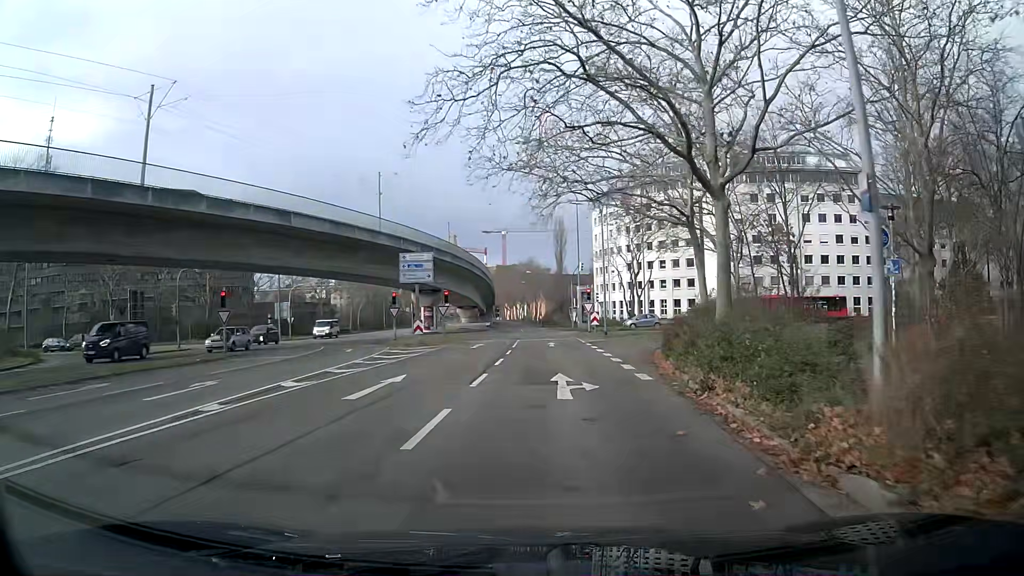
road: tertiary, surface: asphalt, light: Day
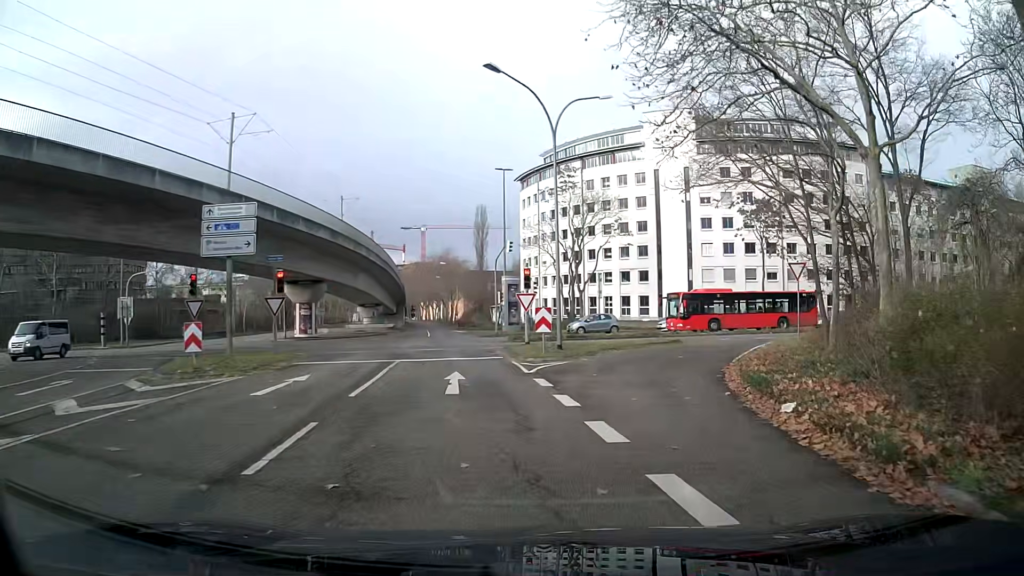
(+1.0, +18.8) m; +8°
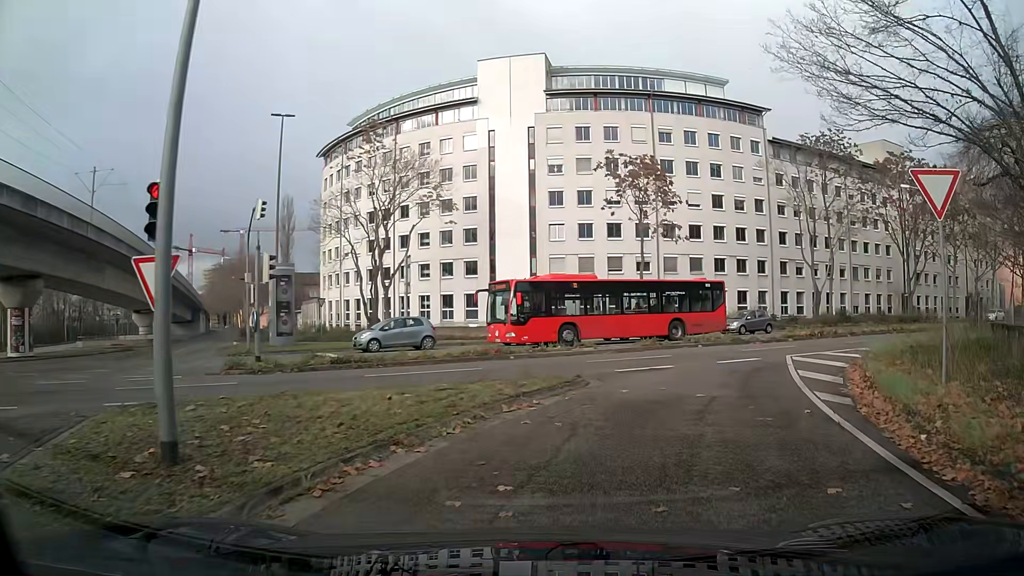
(+2.3, +17.8) m; +16°
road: secondary_link
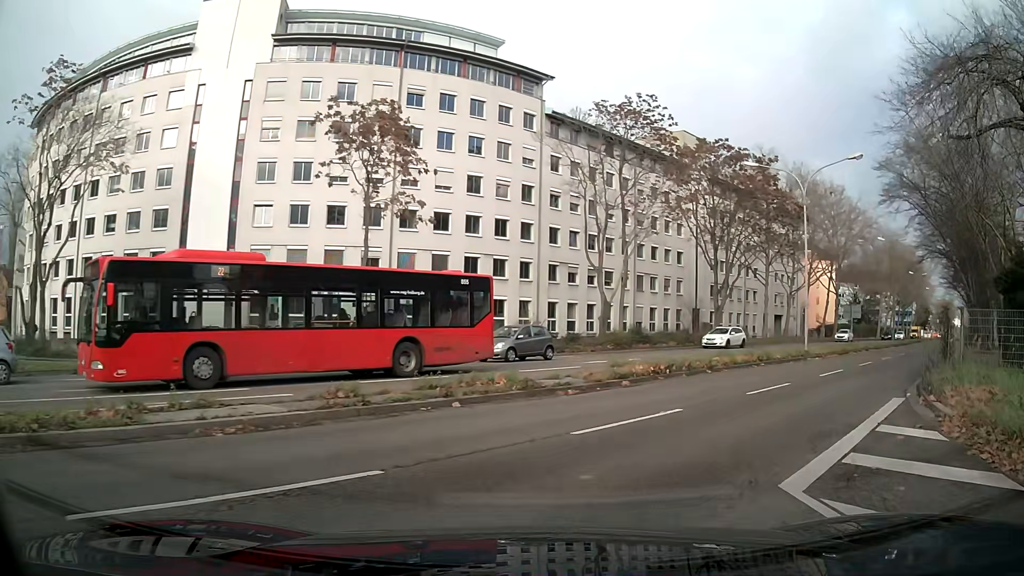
(+2.5, +13.6) m; +25°
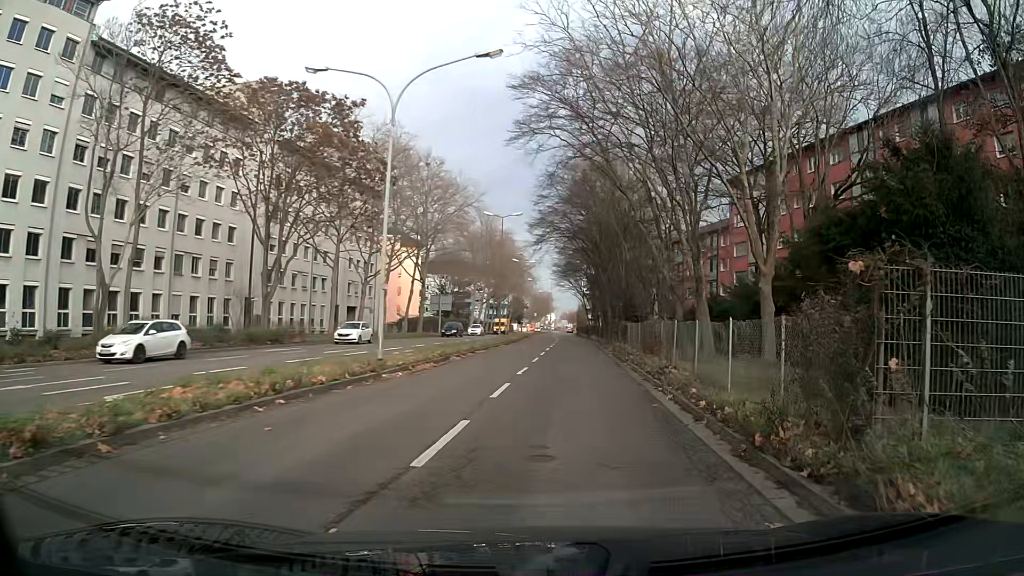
(+4.2, +12.6) m; +33°
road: secondary
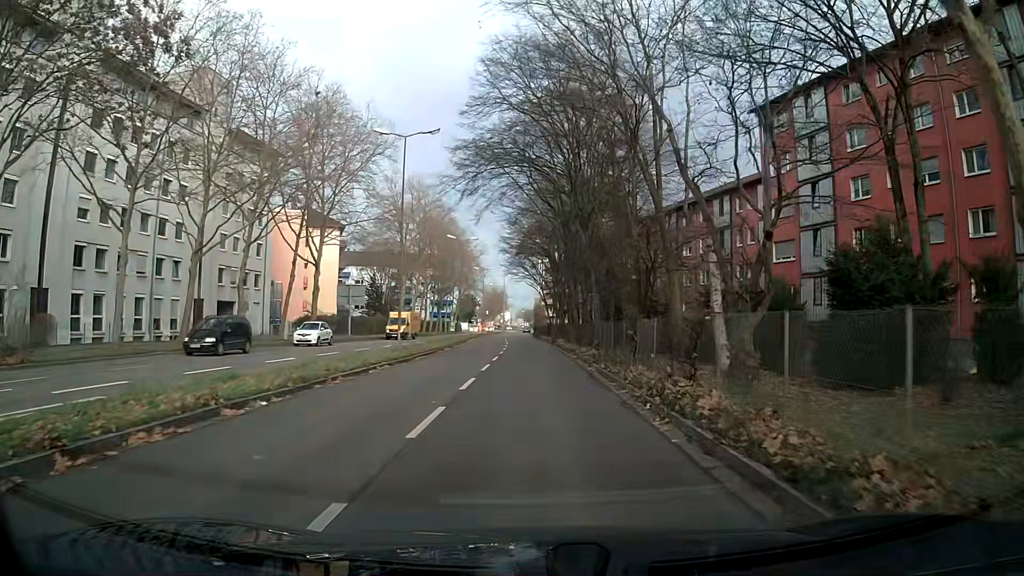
(+1.0, +23.1) m; +2°
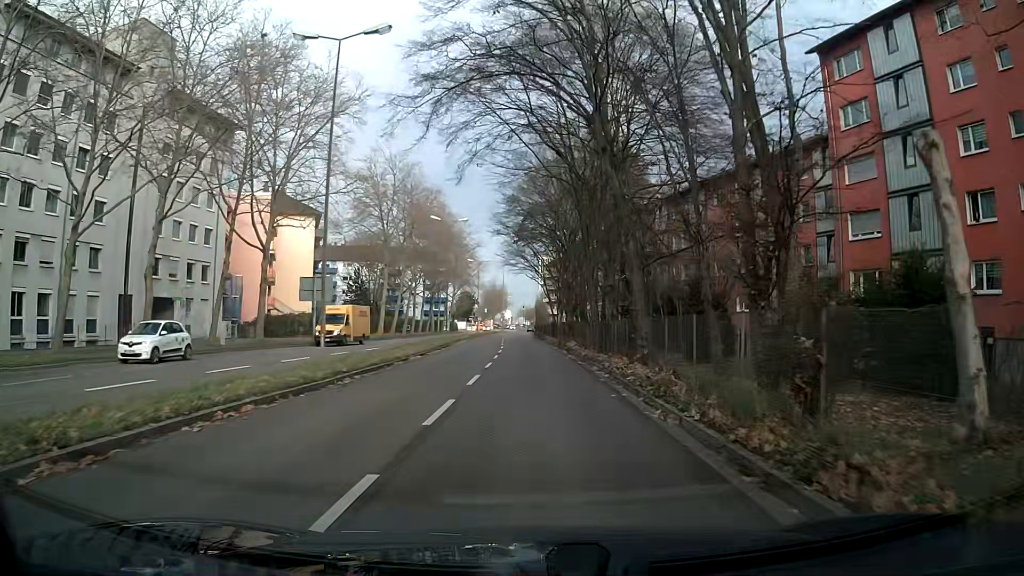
(+0.1, +11.1) m; +1°
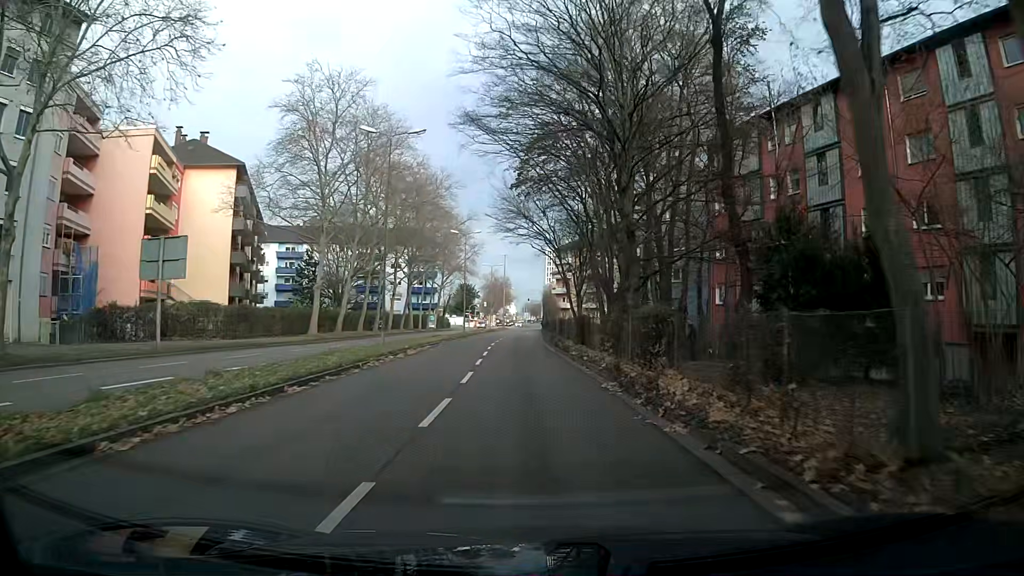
(-0.6, +24.6) m; -2°
(0, +10) (0, +20) (0, +30) (0, +40) (0, +50) (0, +60) (0, +70) (+1, +80) (+1, +90) (+1, +100) m
